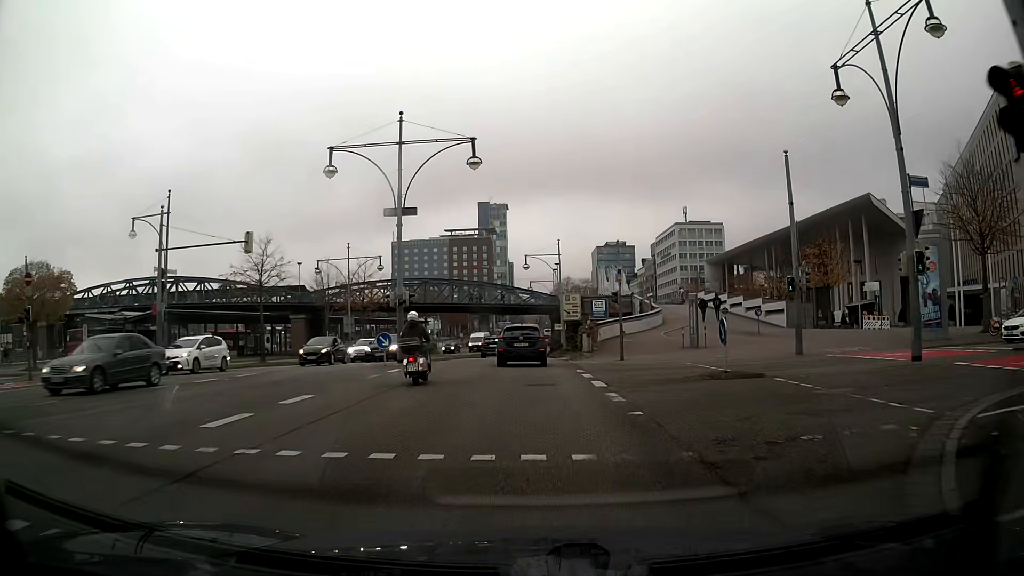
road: primary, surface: asphalt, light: Day
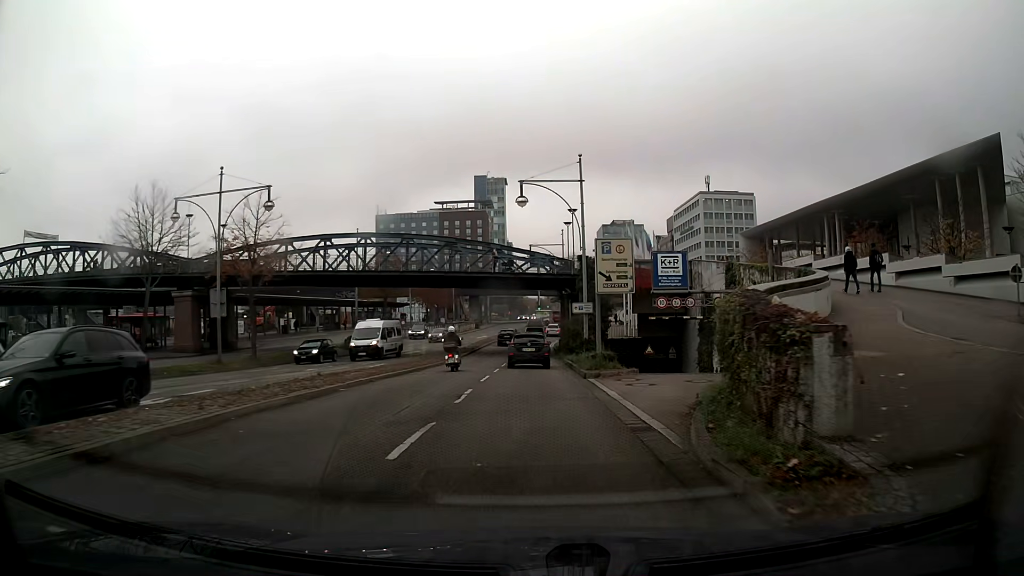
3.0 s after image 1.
(-0.1, +27.2) m; 0°
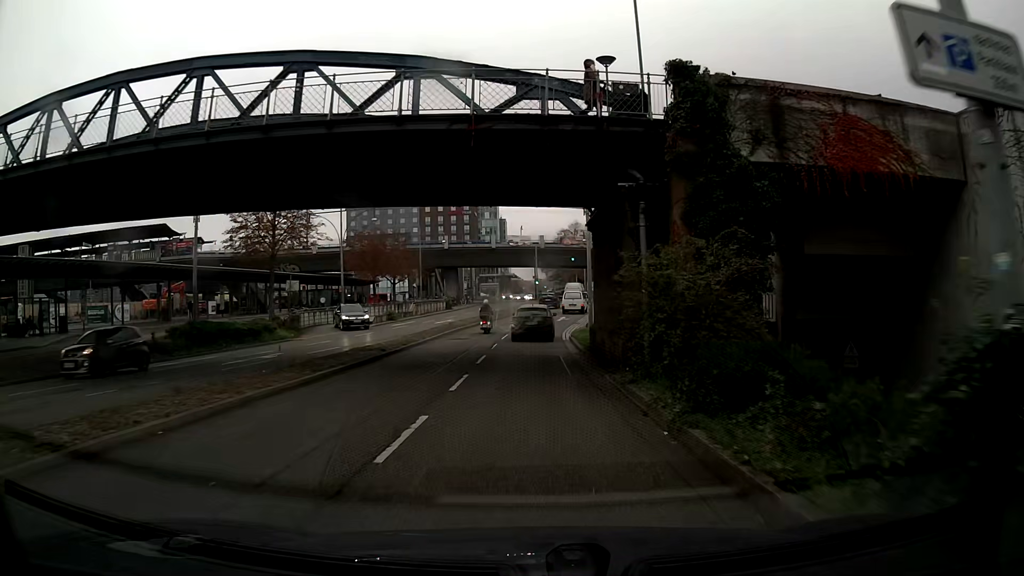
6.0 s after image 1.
(+0.1, +31.0) m; 0°
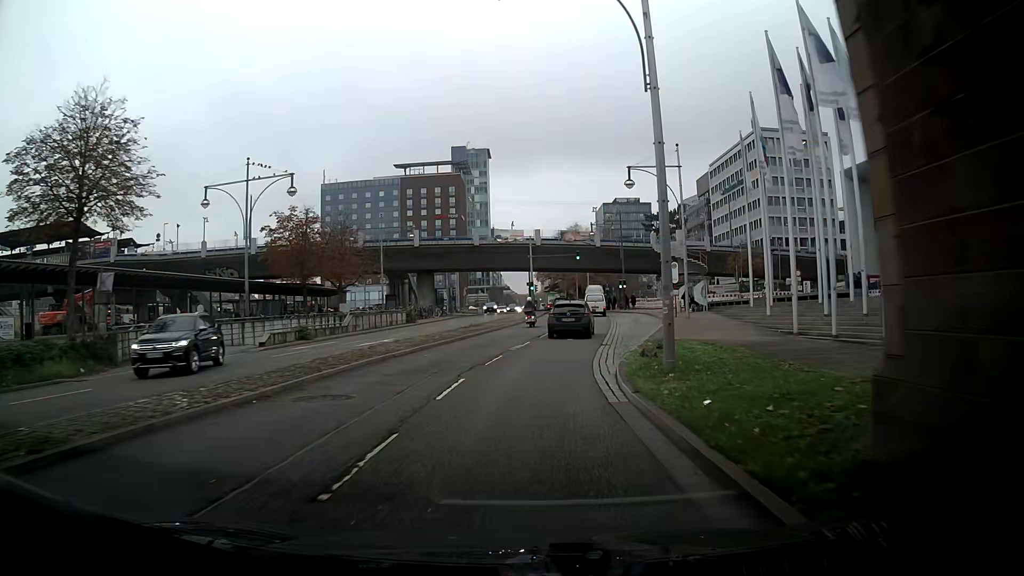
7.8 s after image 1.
(-0.3, +19.5) m; -1°
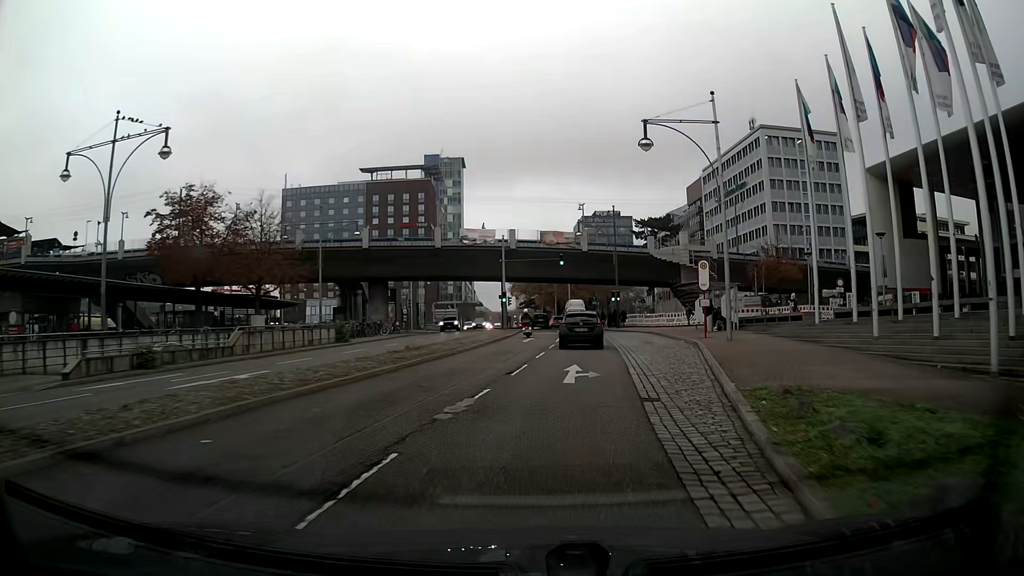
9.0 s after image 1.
(+0.4, +13.0) m; +4°
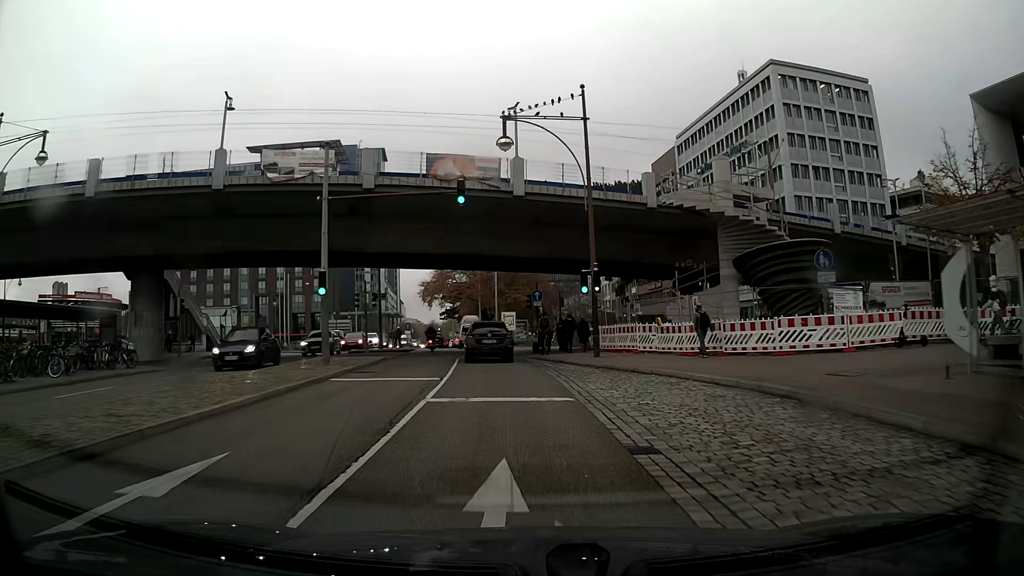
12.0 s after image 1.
(+2.1, +32.2) m; +4°
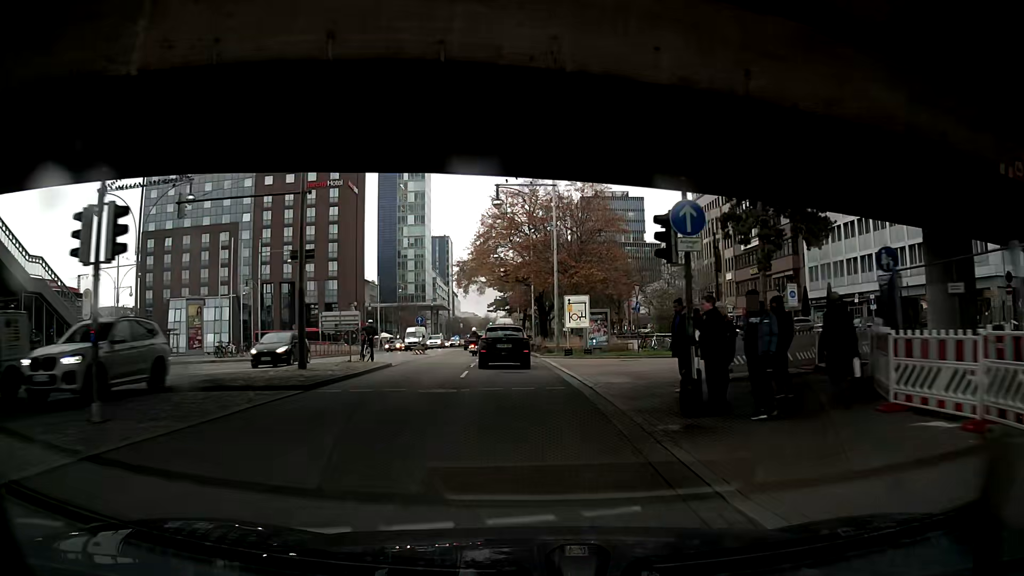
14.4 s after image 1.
(-1.1, +25.2) m; -5°
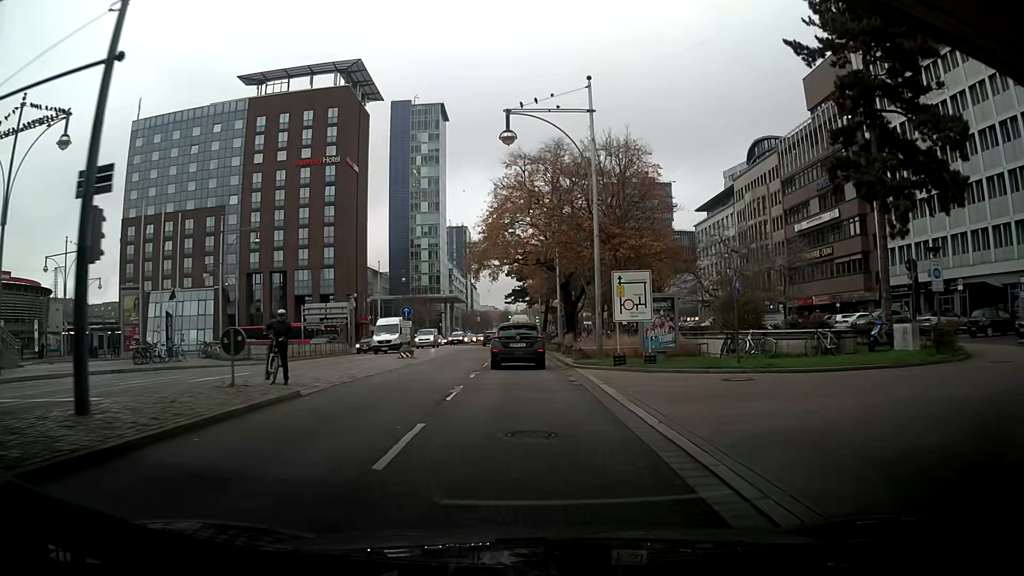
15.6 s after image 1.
(-0.1, +12.2) m; -1°
(0, +10) (0, +20) (0, +30) (-1, +40) (-1, +50) (-1, +60) (-1, +70) (-1, +80) (-1, +90) (-2, +100) m
